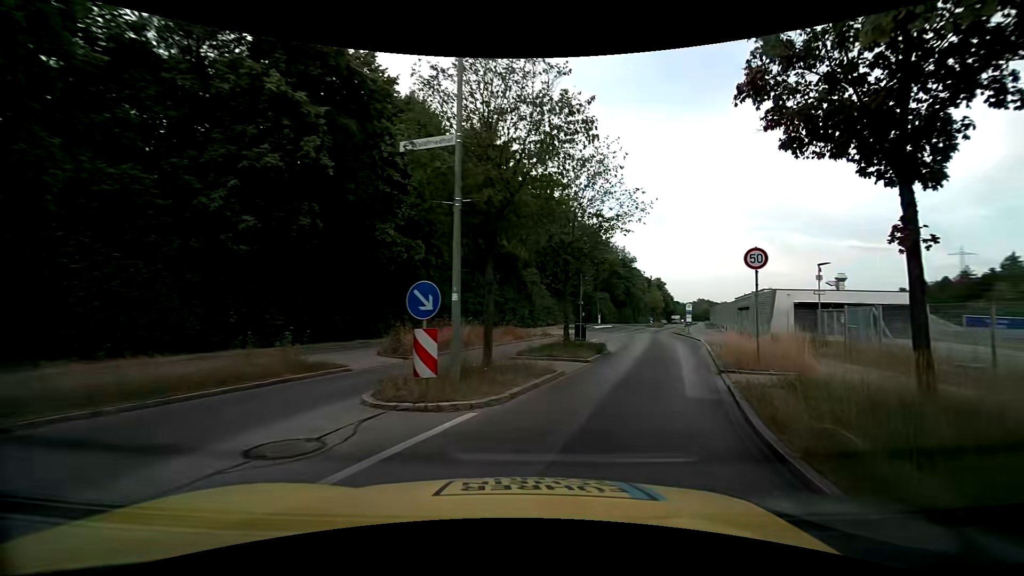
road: tertiary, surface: asphalt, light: Day
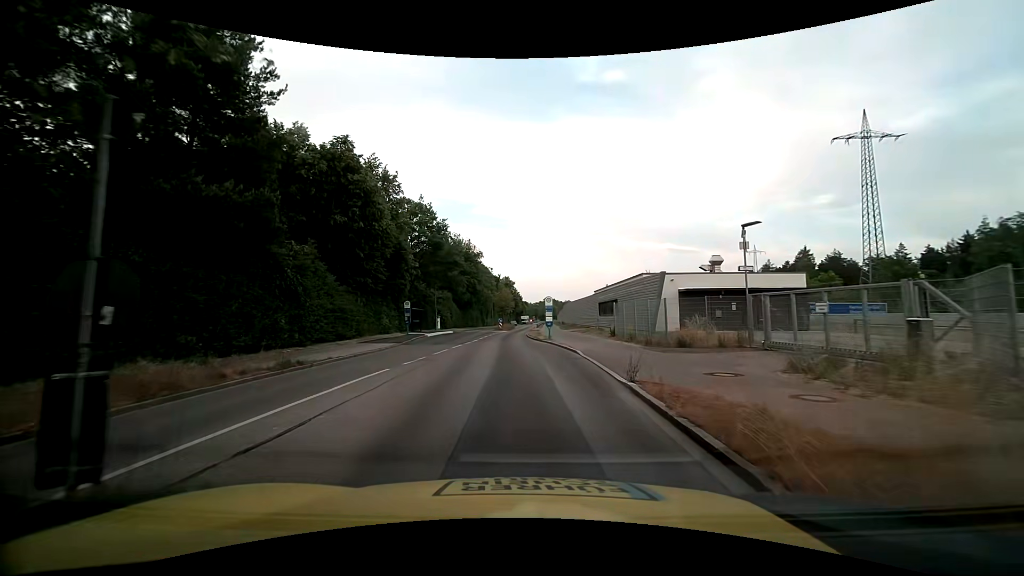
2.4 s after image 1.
(+3.6, +15.2) m; +18°
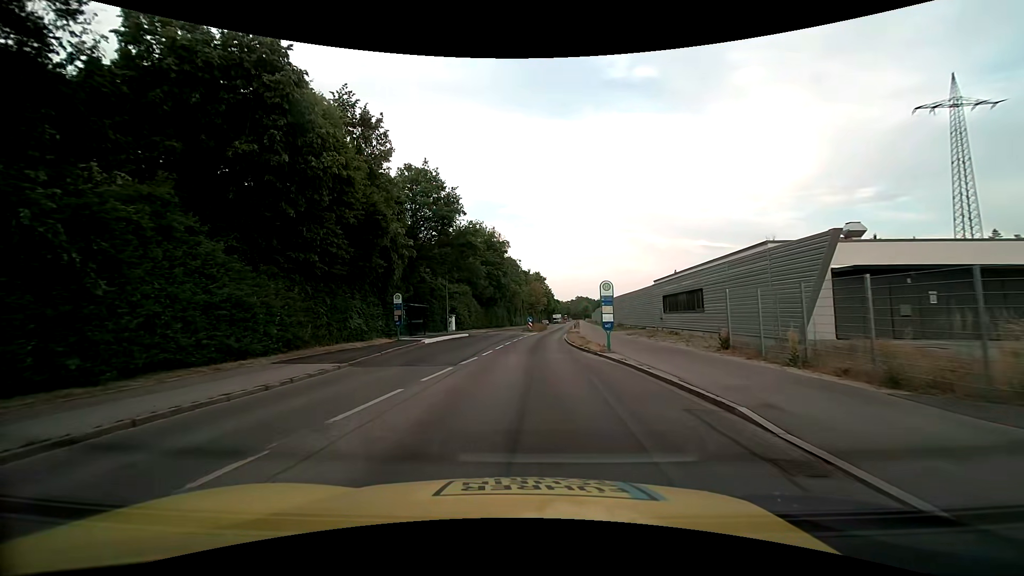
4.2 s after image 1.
(-0.5, +13.1) m; -4°
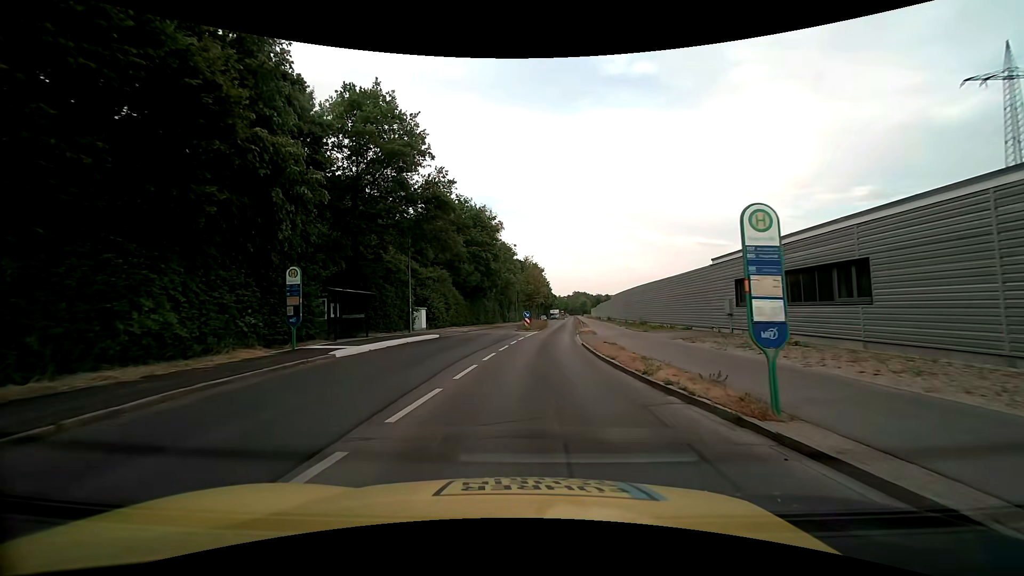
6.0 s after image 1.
(-0.1, +13.7) m; 0°
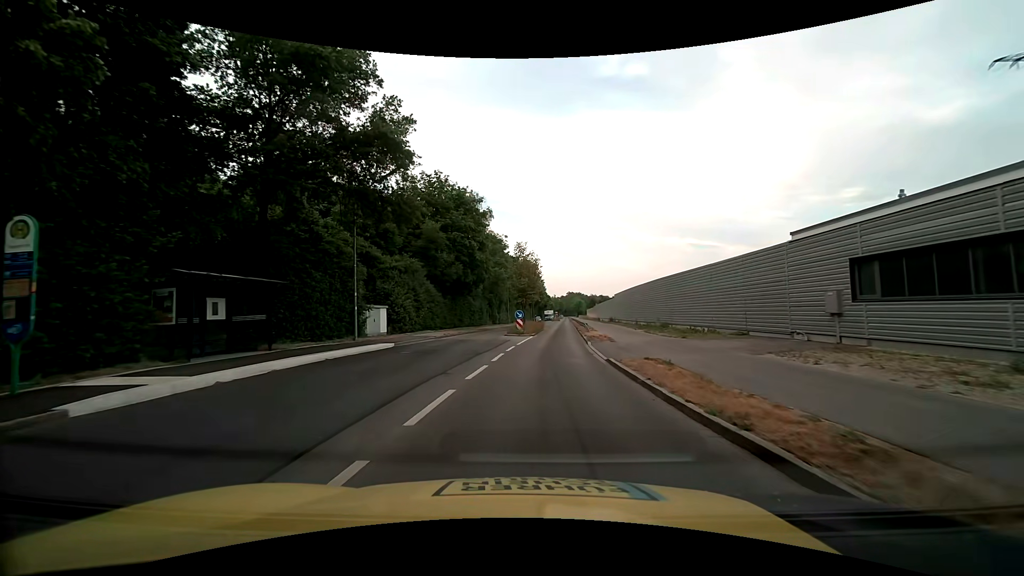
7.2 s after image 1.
(+0.1, +9.2) m; +1°
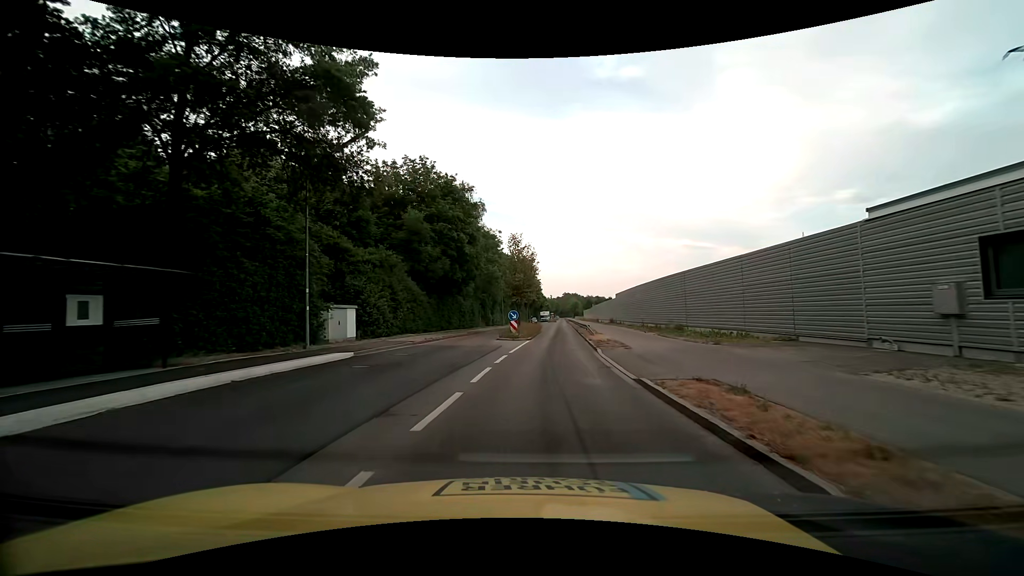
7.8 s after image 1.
(0.0, +4.6) m; +1°
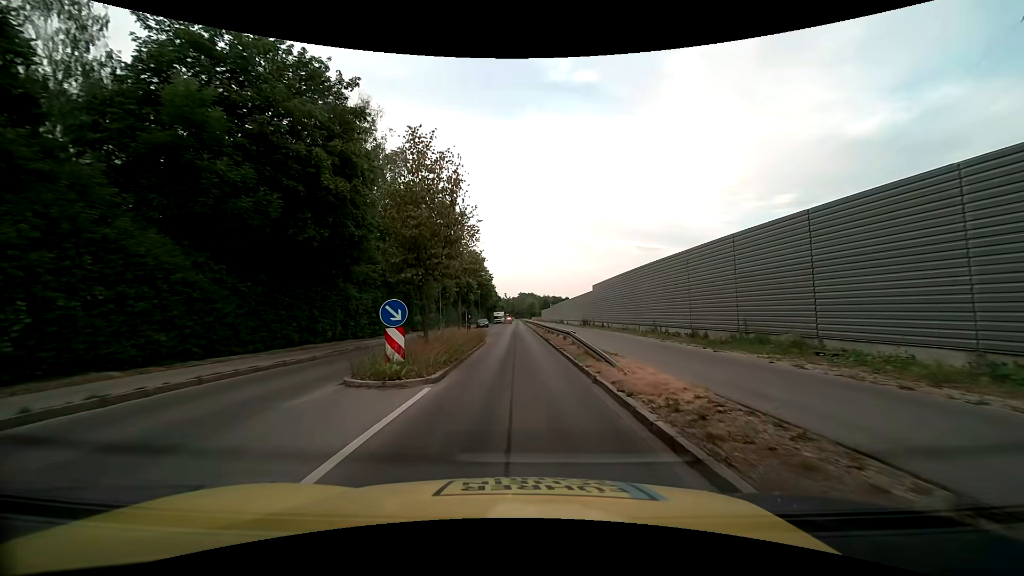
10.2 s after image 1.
(+1.1, +19.4) m; +6°
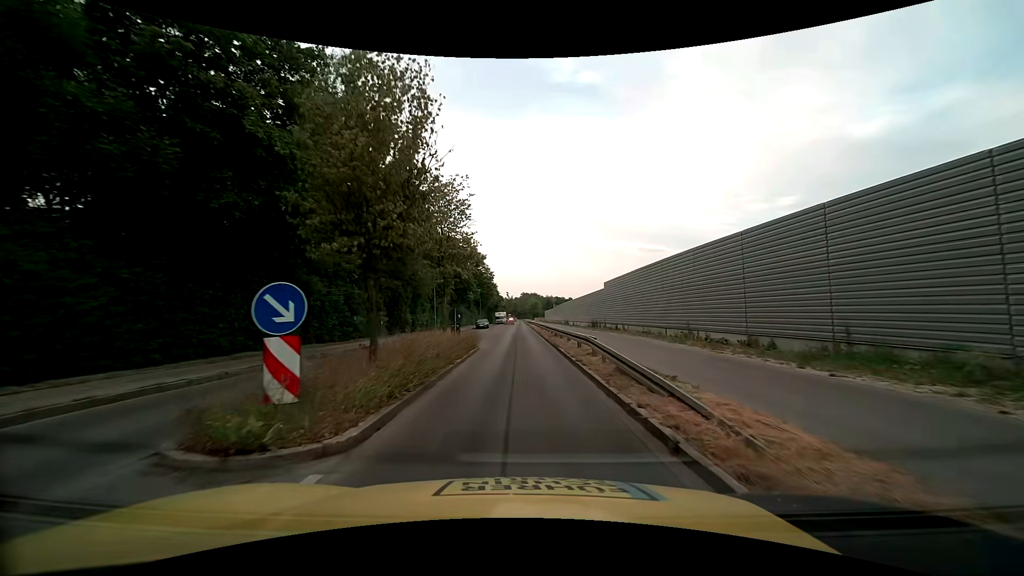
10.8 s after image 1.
(-0.1, +5.4) m; -1°
(0, +10) (0, +20) (0, +30) (0, +40) (-1, +50) (-1, +60) (-1, +70) (-1, +80) (-1, +90) (-1, +100) m
